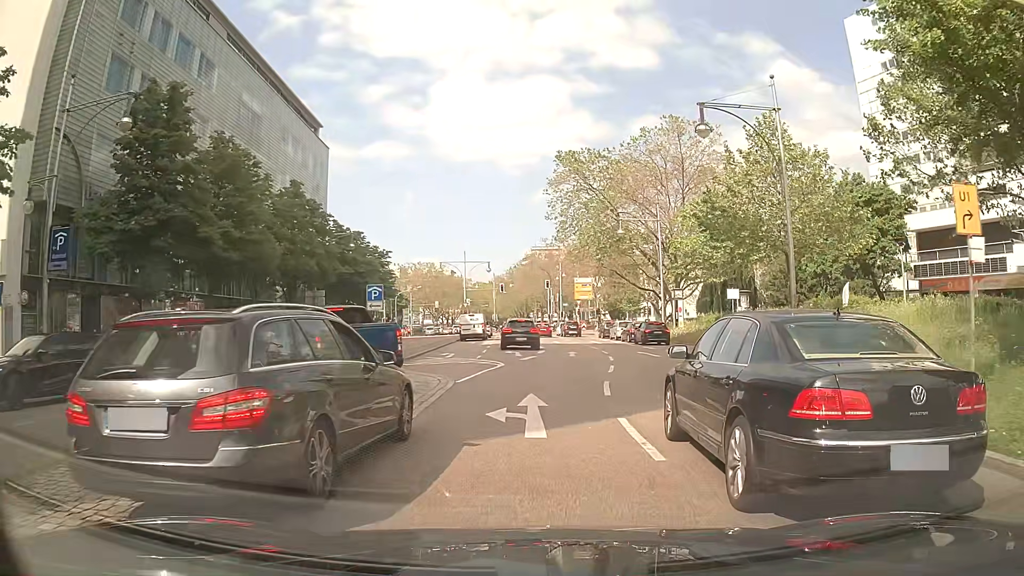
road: primary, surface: asphalt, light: Day
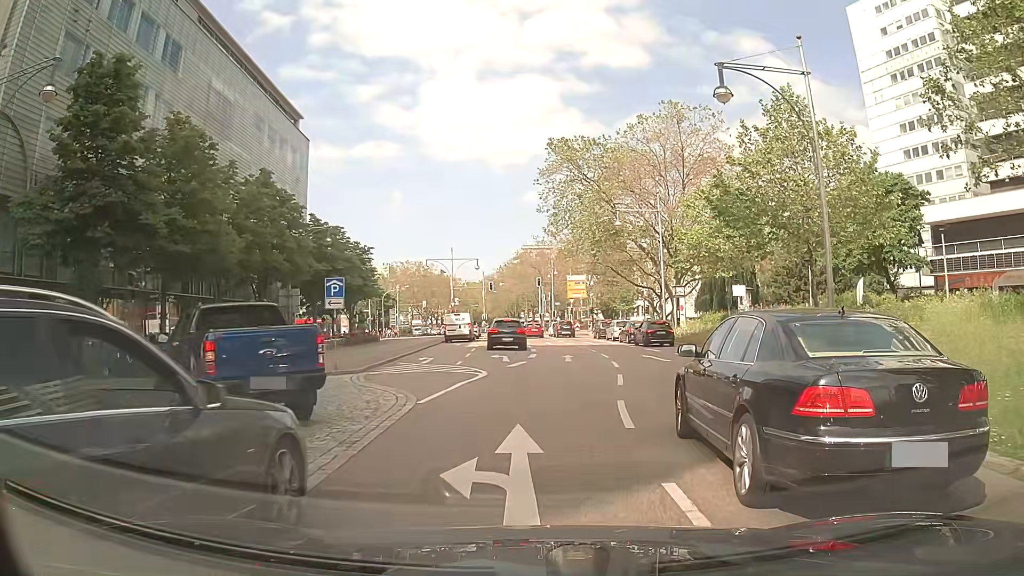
(-0.1, +4.1) m; -2°
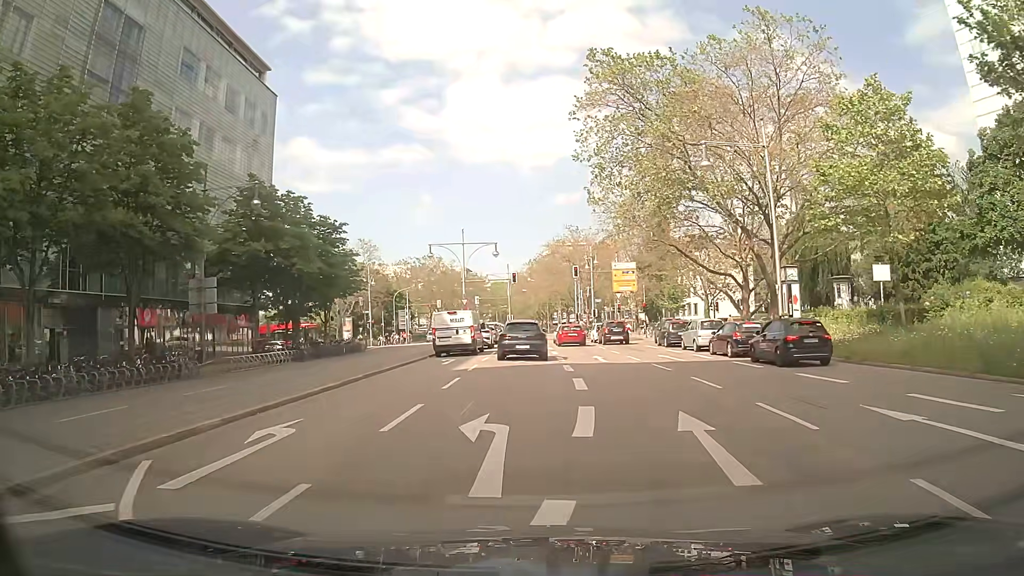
(+0.6, +18.4) m; 0°
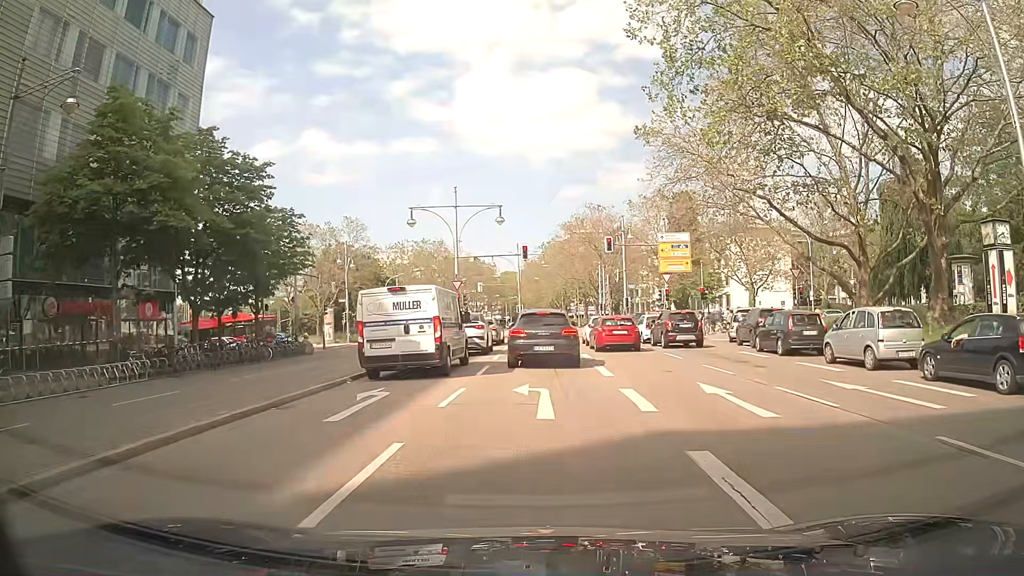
(-0.2, +16.3) m; 0°
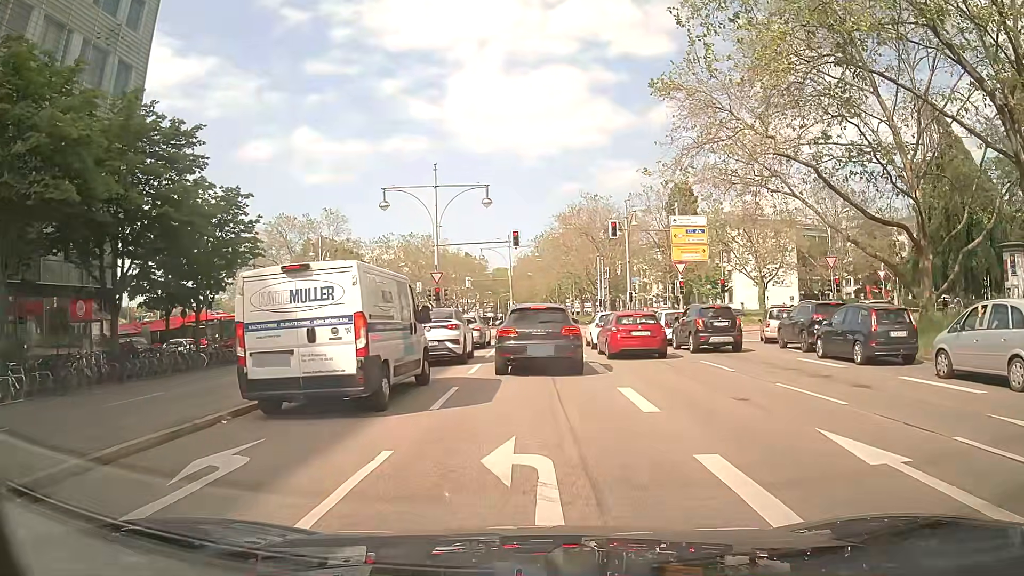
(0.0, +6.3) m; -1°
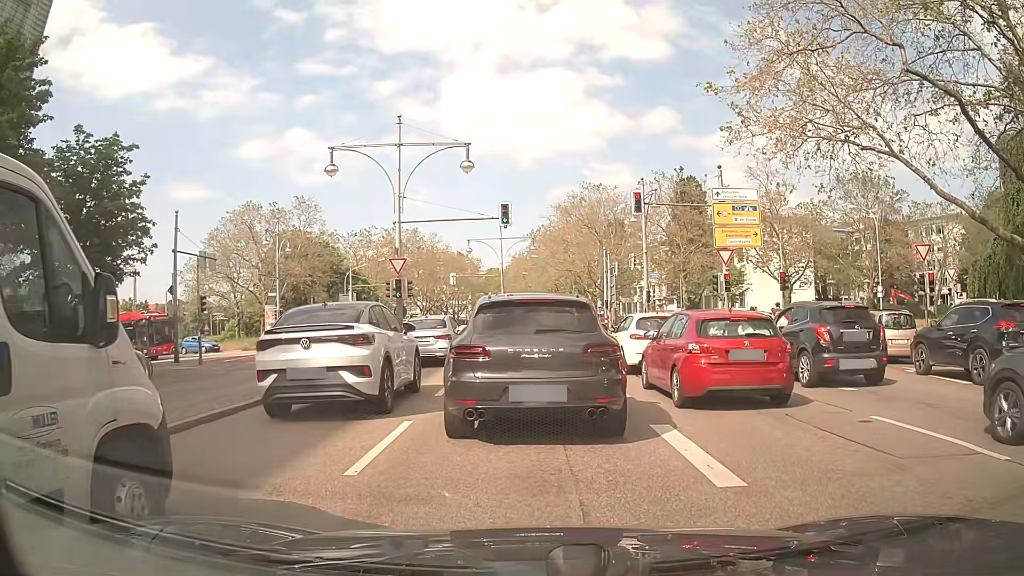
(+0.1, +9.9) m; 0°
